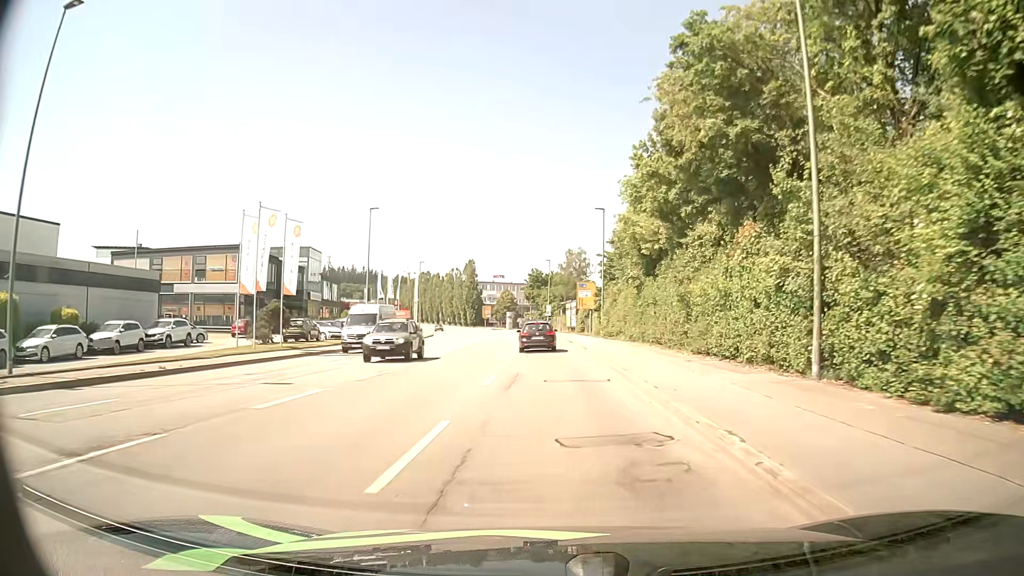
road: tertiary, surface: asphalt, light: Day
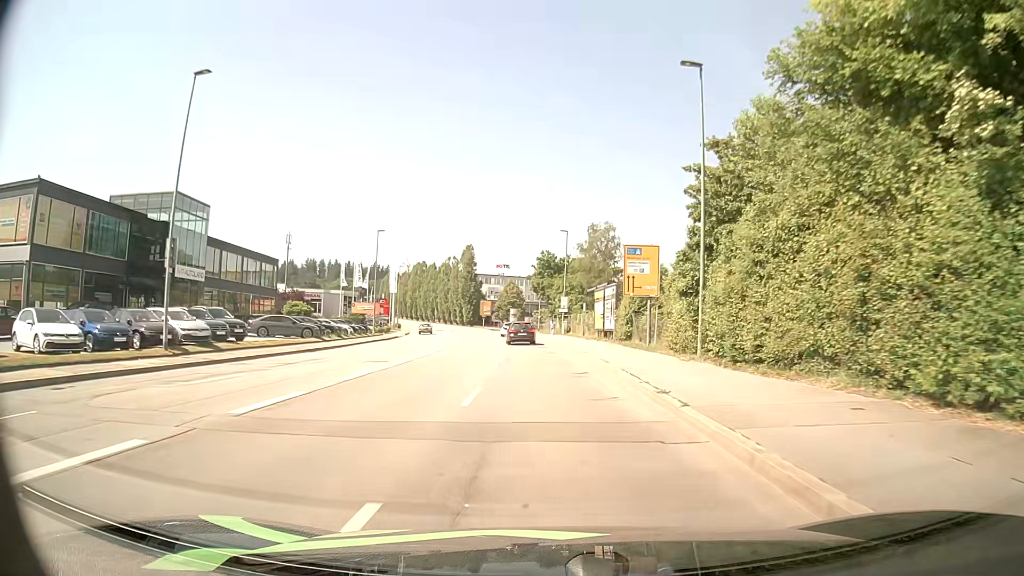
(-0.3, +31.1) m; -1°
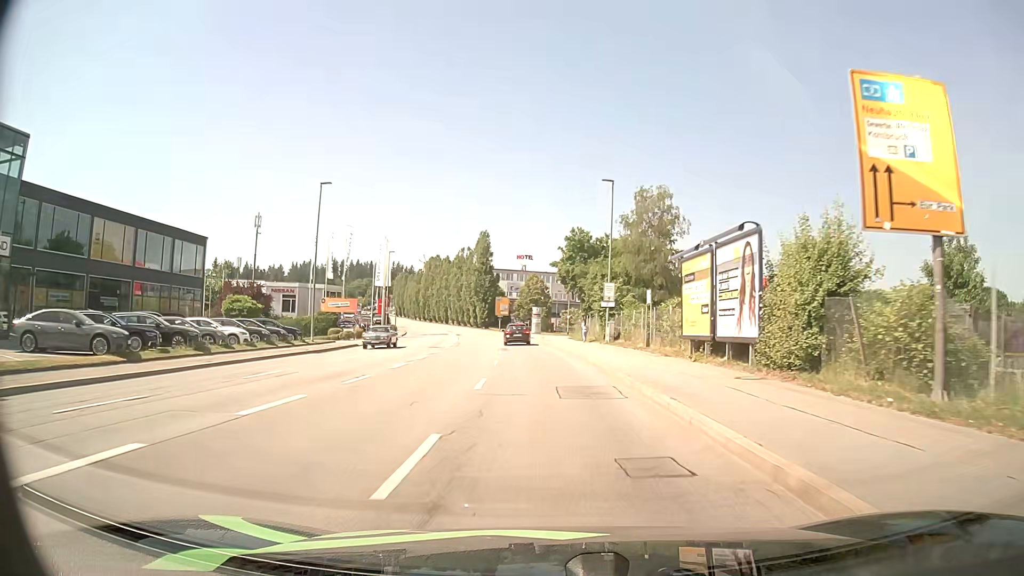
(-0.5, +24.1) m; -3°
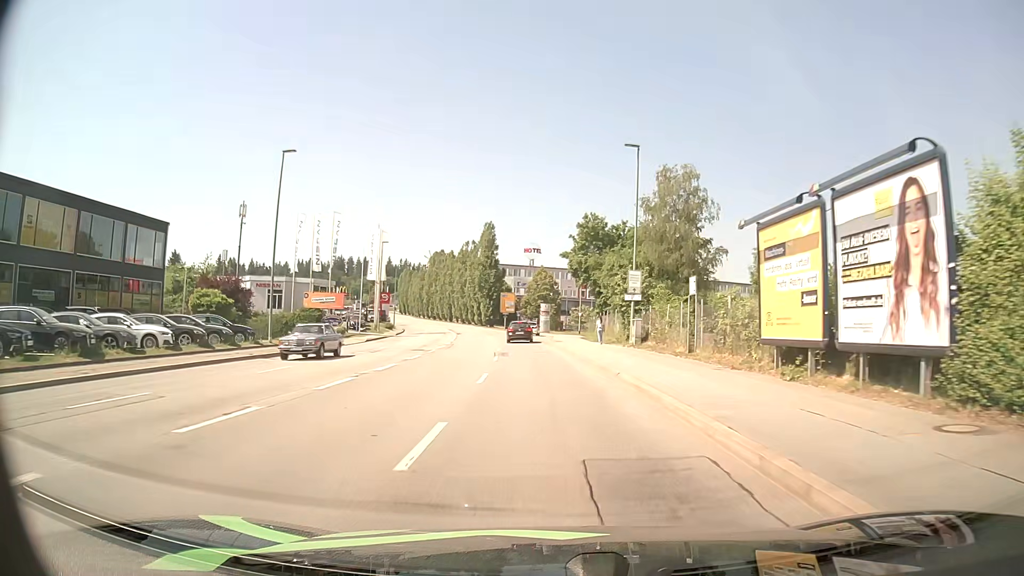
(0.0, +8.1) m; -1°
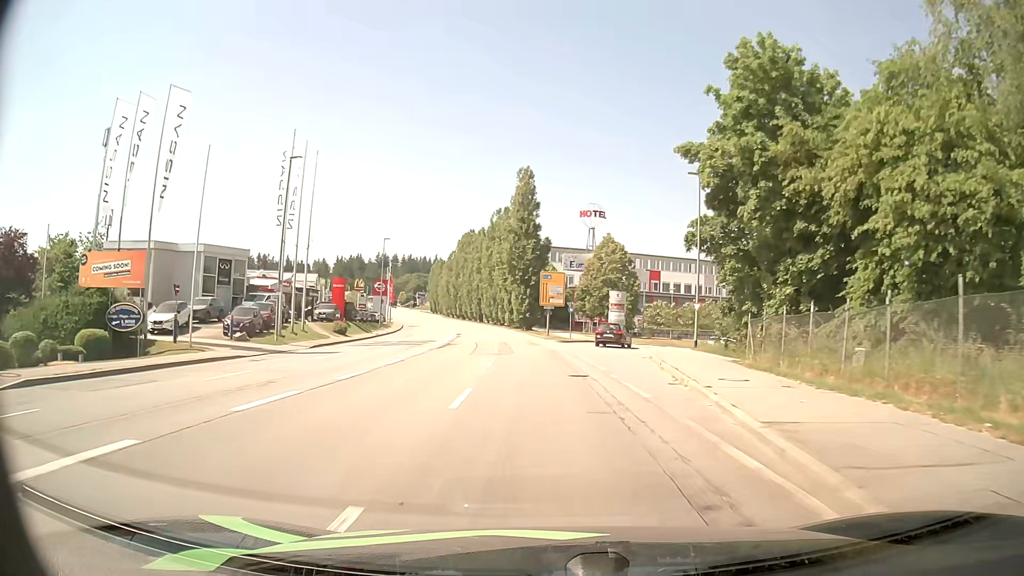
(-1.5, +41.0) m; -5°
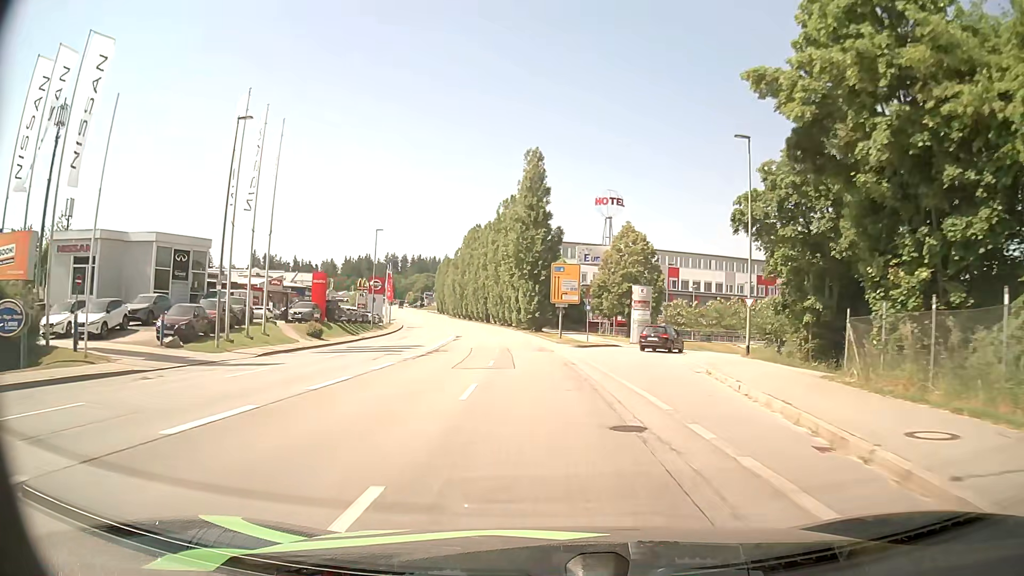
(0.0, +8.3) m; -1°
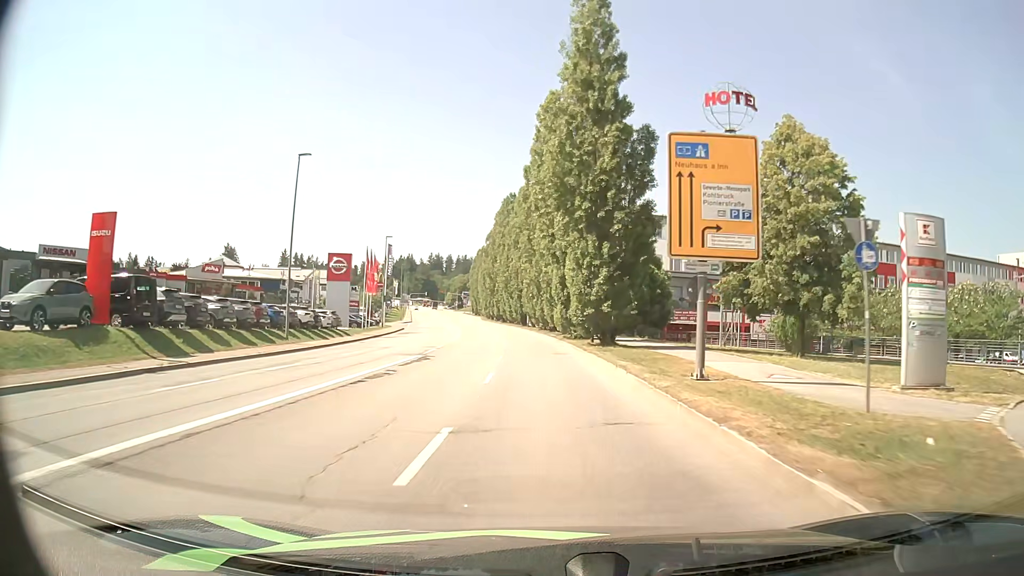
(-1.2, +33.3) m; -4°
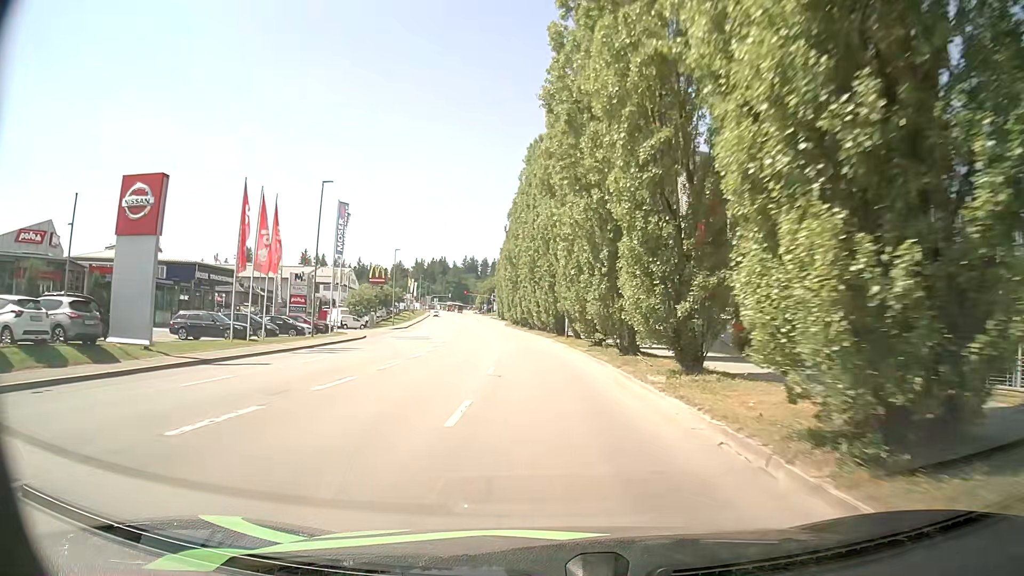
(-1.3, +33.2) m; -3°
(0, +10) (-1, +20) (-1, +30) (-2, +40) (-3, +50) (-5, +60) (-6, +70) (-7, +80) (-9, +89) (-10, +99) m
